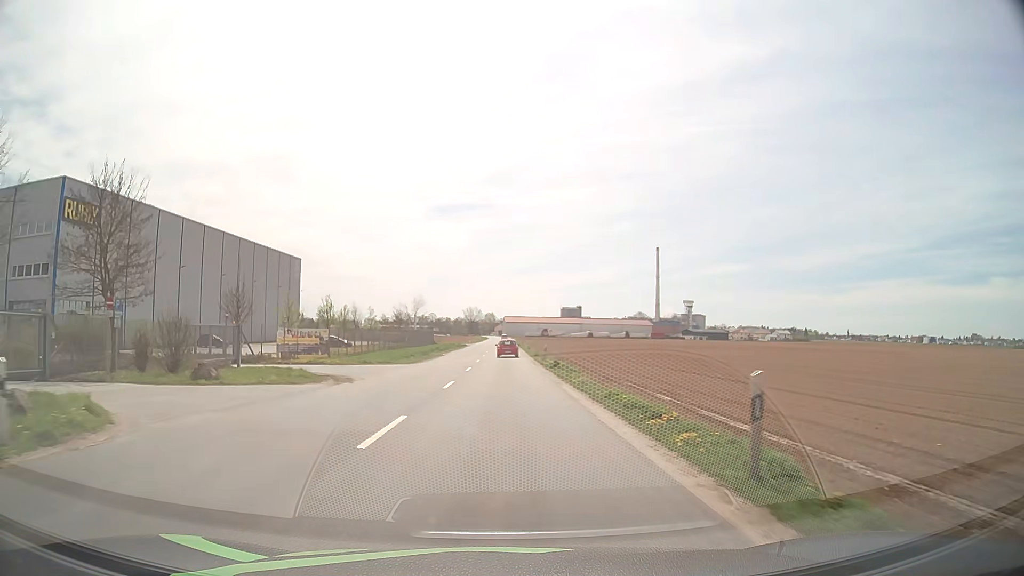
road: tertiary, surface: asphalt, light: Day
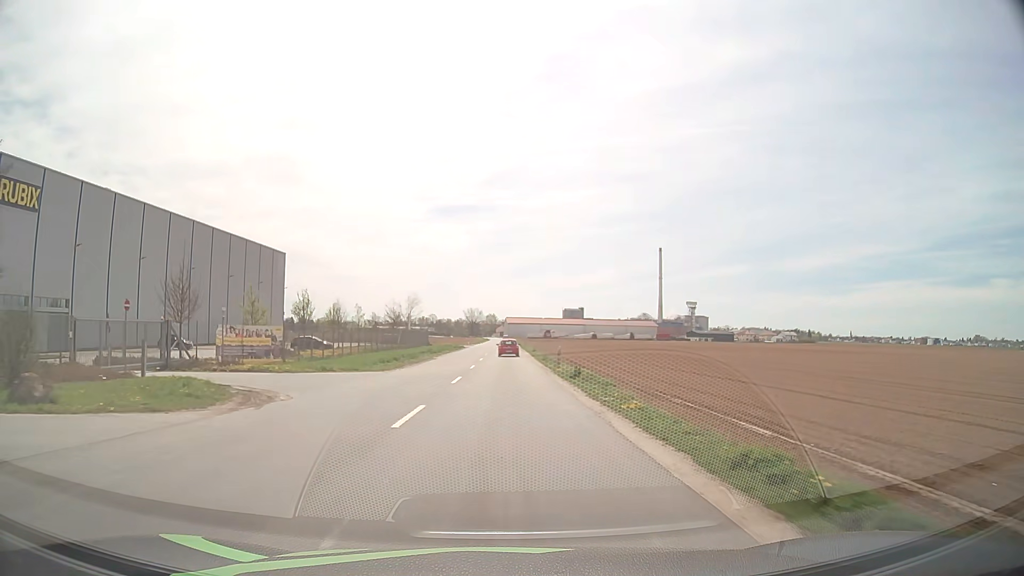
(0.0, +9.5) m; 0°
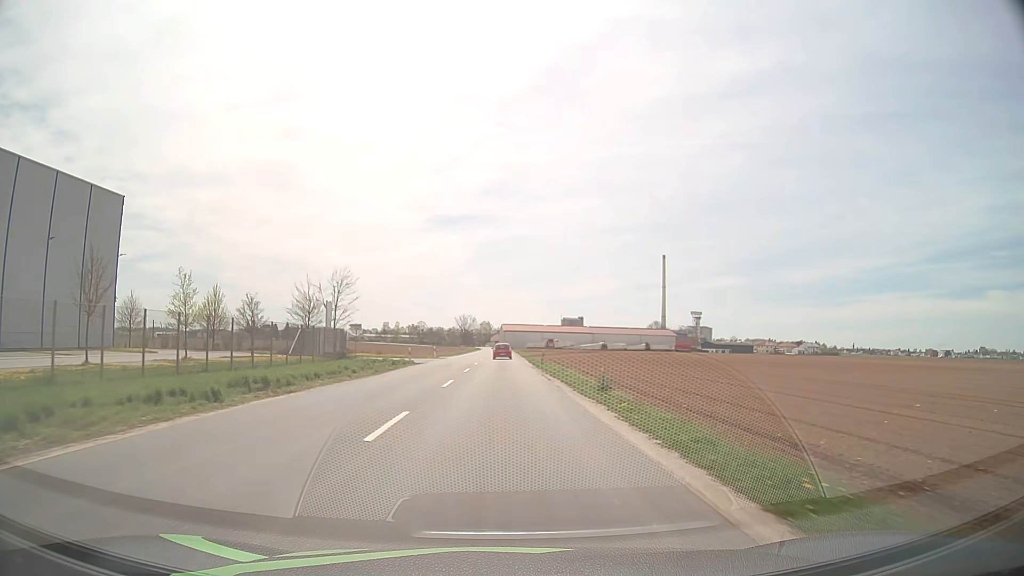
(+0.1, +50.0) m; 0°
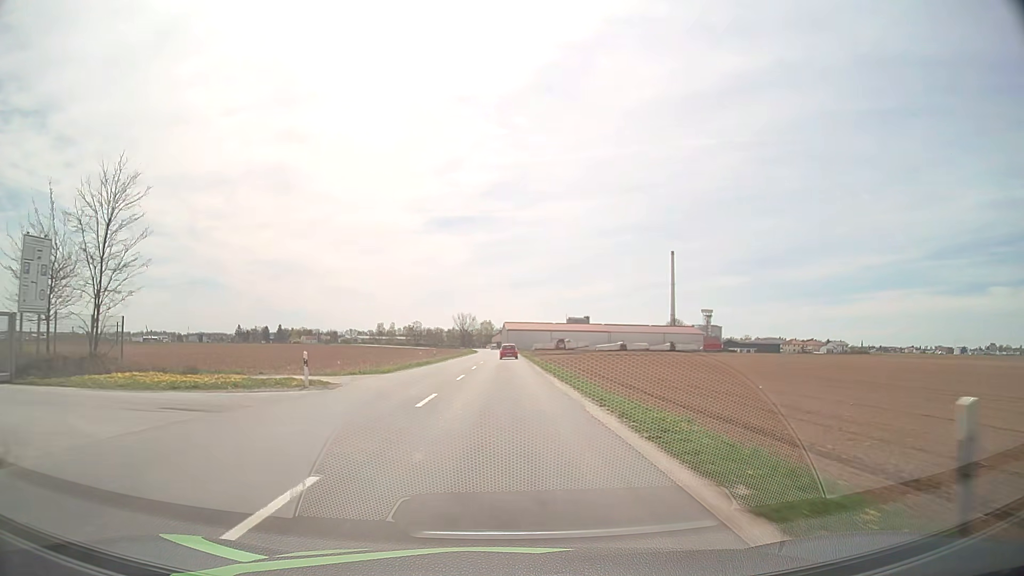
(-0.1, +42.8) m; 0°
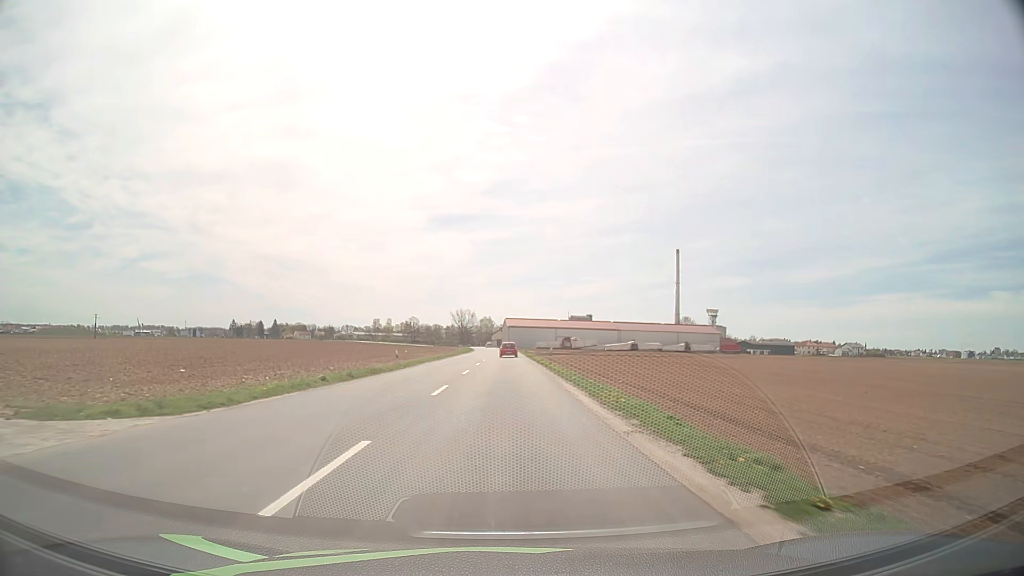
(-0.1, +21.8) m; 0°
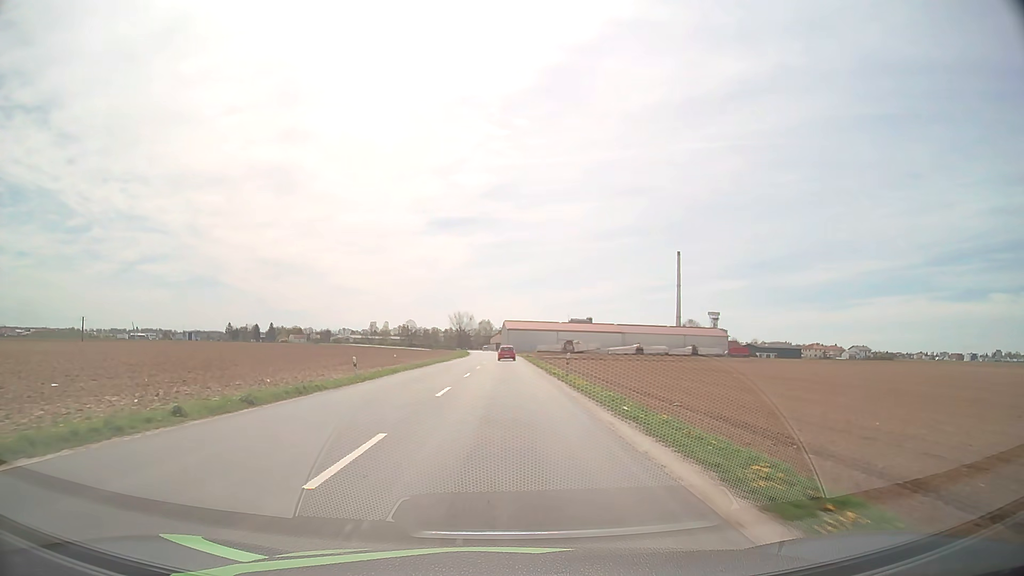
(0.0, +10.9) m; 0°
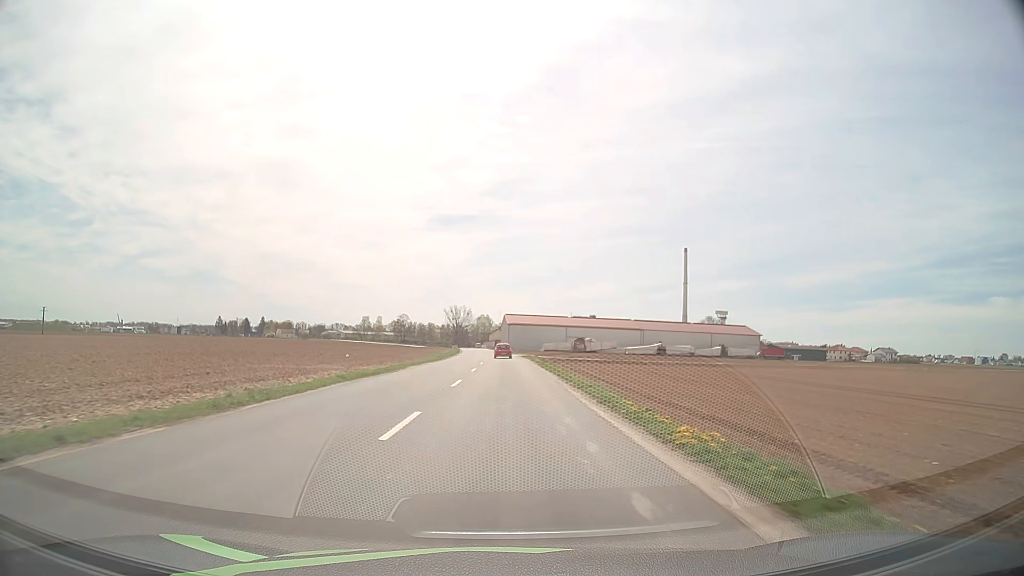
(0.0, +33.0) m; 0°
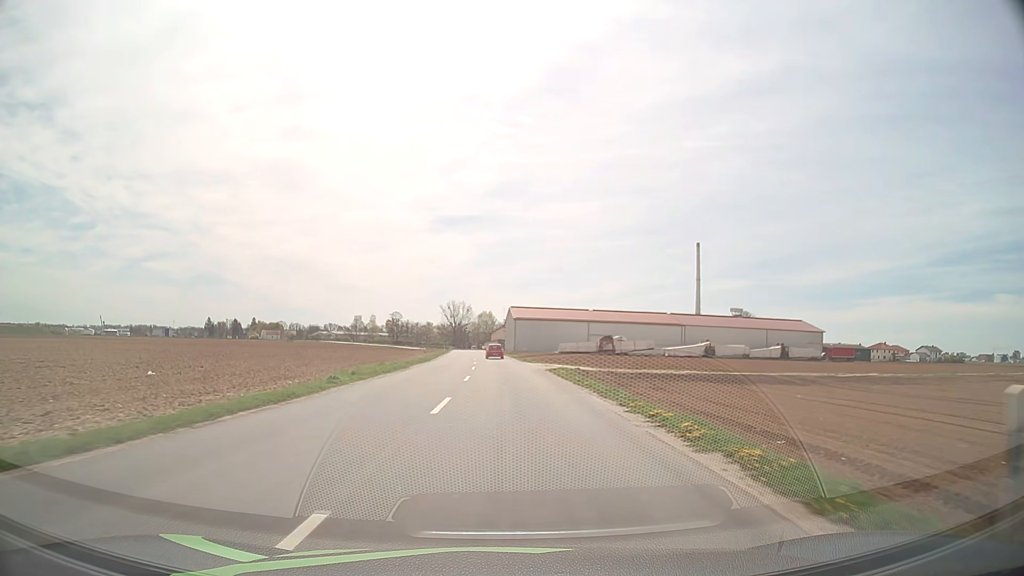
(-0.1, +44.3) m; 0°
(0, +10) (0, +20) (0, +30) (0, +40) (-1, +50) (-1, +60) (-1, +70) (-2, +80) (-2, +90) (-3, +100) m
